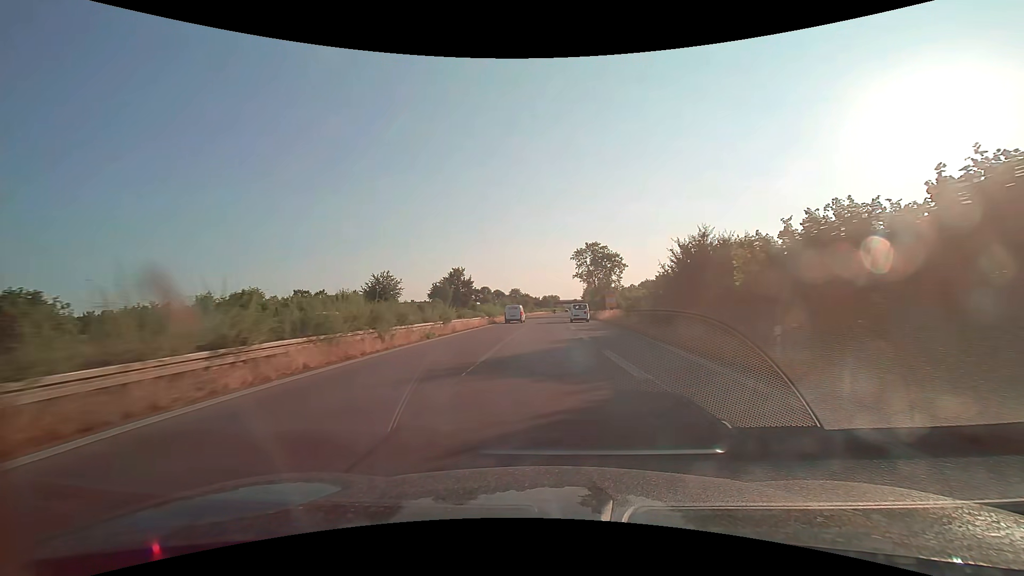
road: trunk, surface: asphalt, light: Day
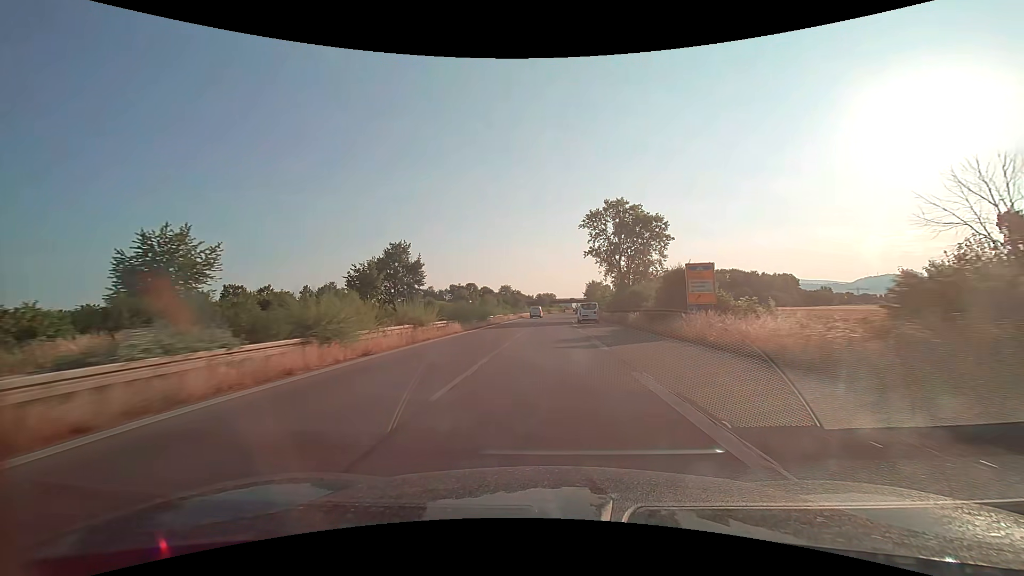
(+0.2, +41.6) m; +1°
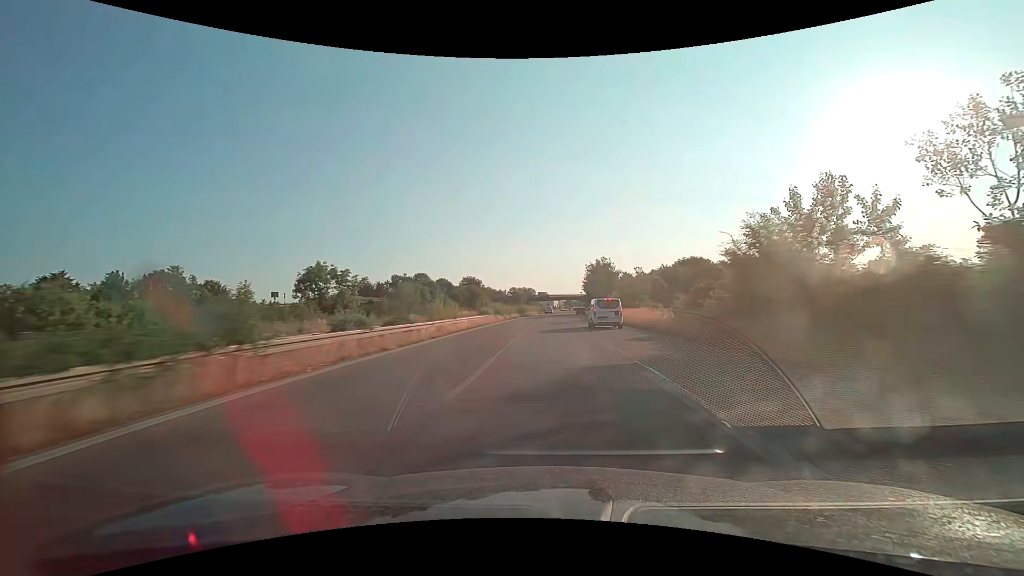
(+1.4, +73.1) m; +2°
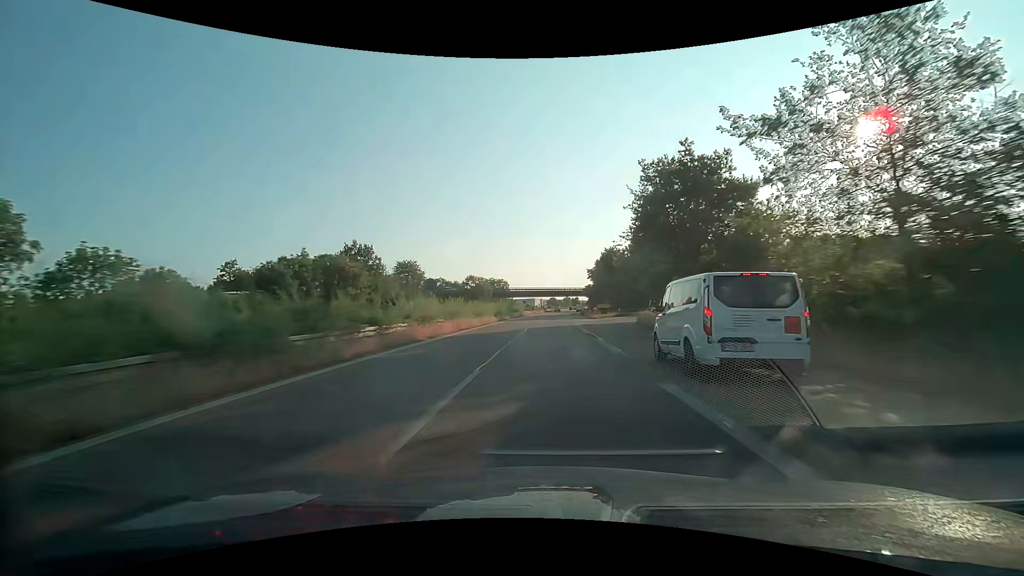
(+1.5, +75.1) m; +2°
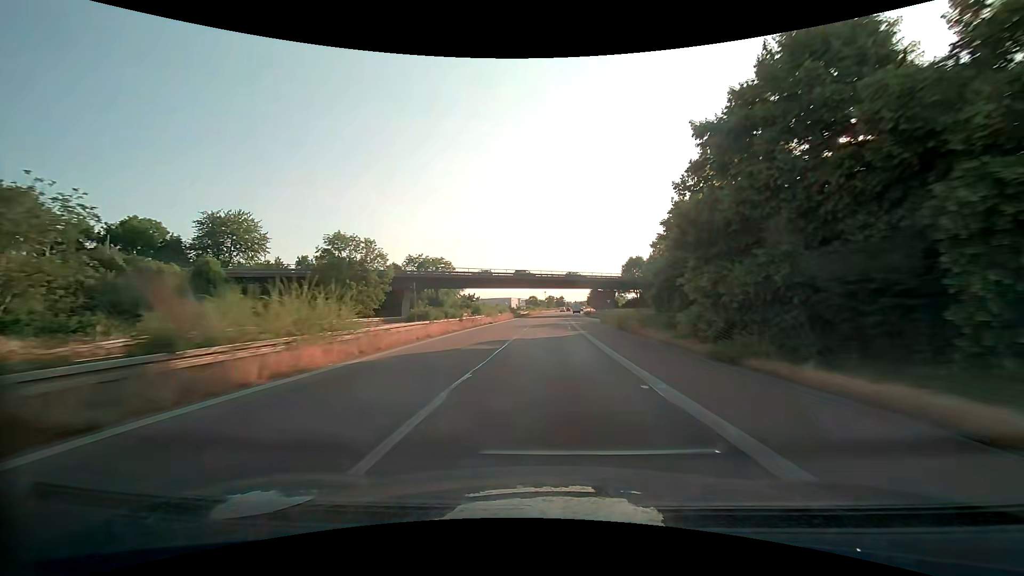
(+1.5, +76.0) m; +2°
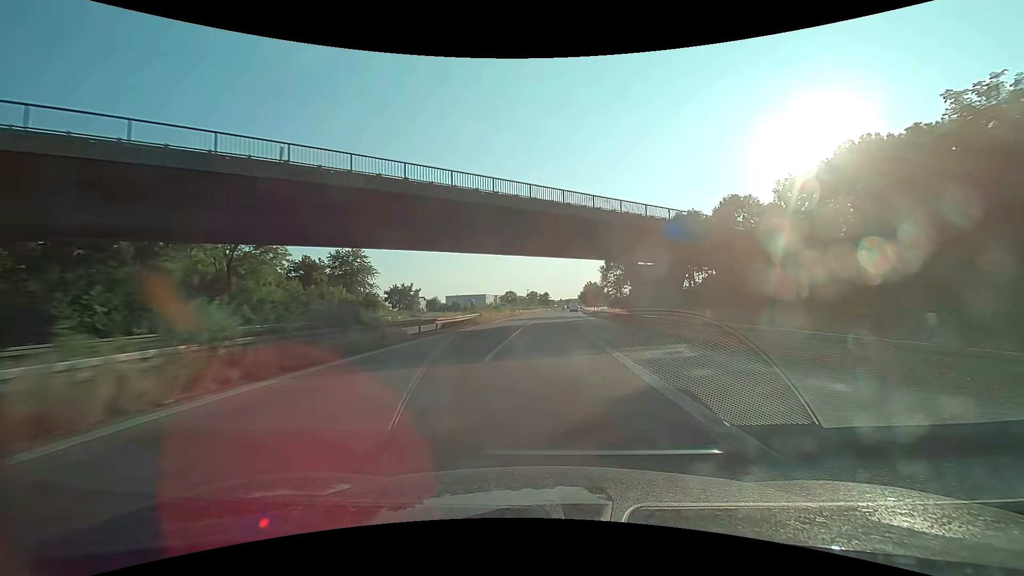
(+1.0, +61.1) m; +2°
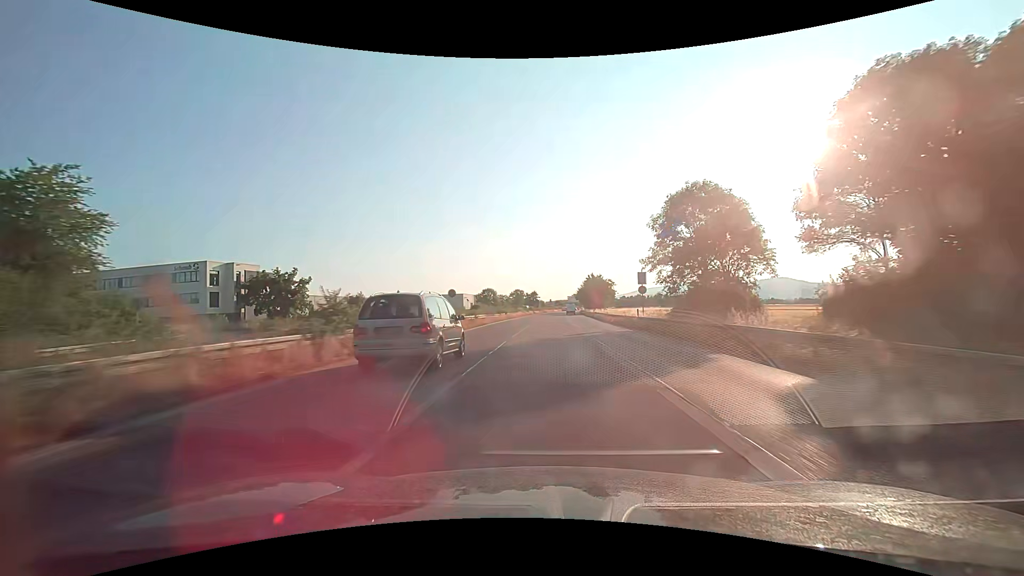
(+0.5, +45.9) m; +1°
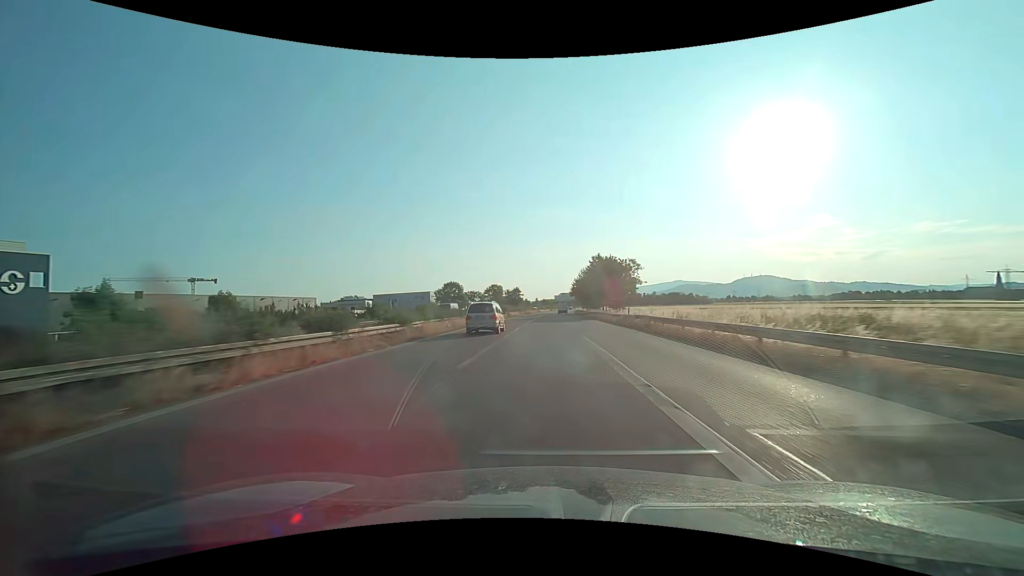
(+1.2, +45.9) m; +2°
(0, +10) (0, +20) (0, +30) (0, +40) (0, +50) (+1, +60) (+1, +70) (+1, +80) (+1, +90) (+2, +100) m
